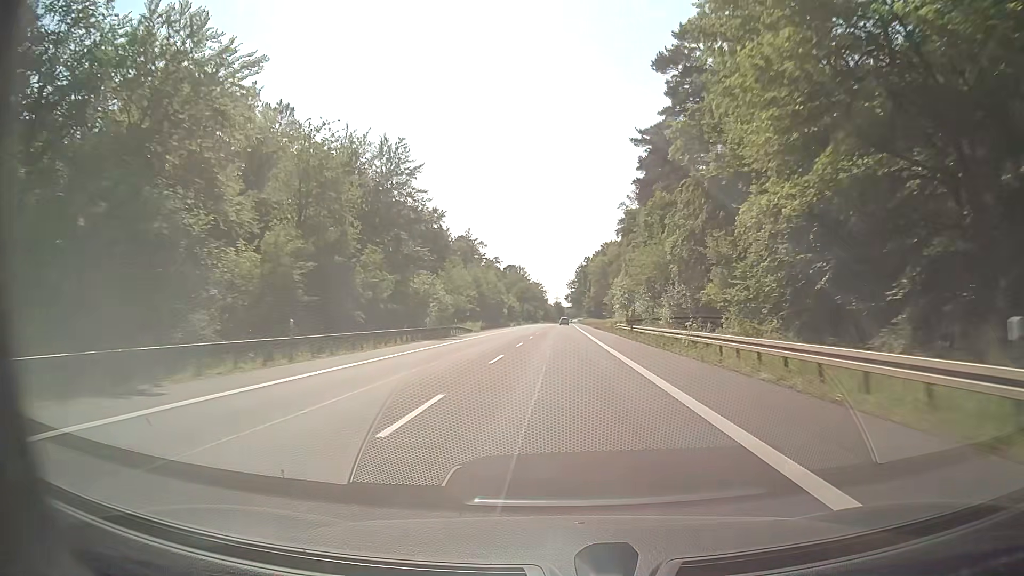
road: secondary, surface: asphalt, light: Day
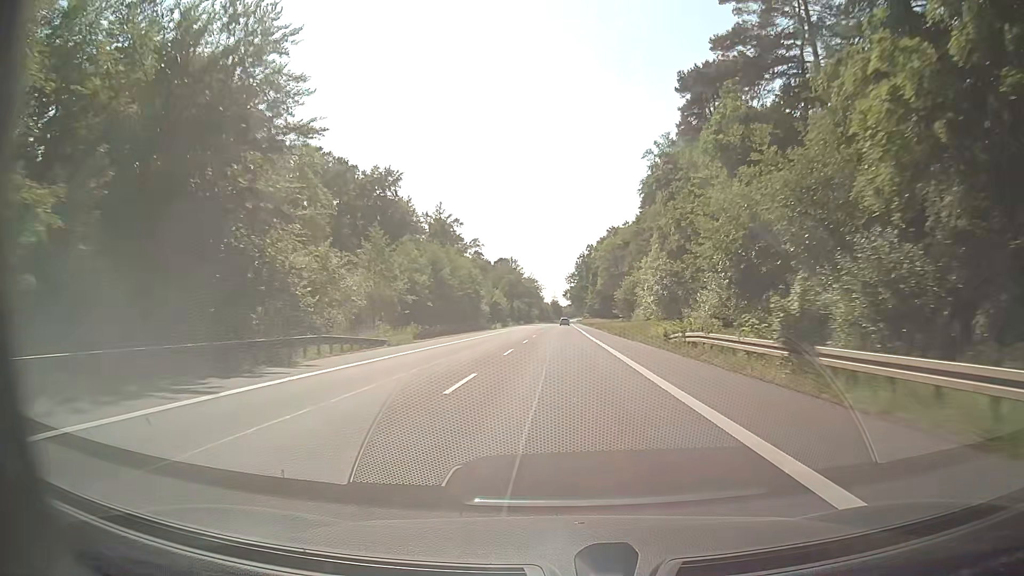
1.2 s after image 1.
(0.0, +31.7) m; 0°
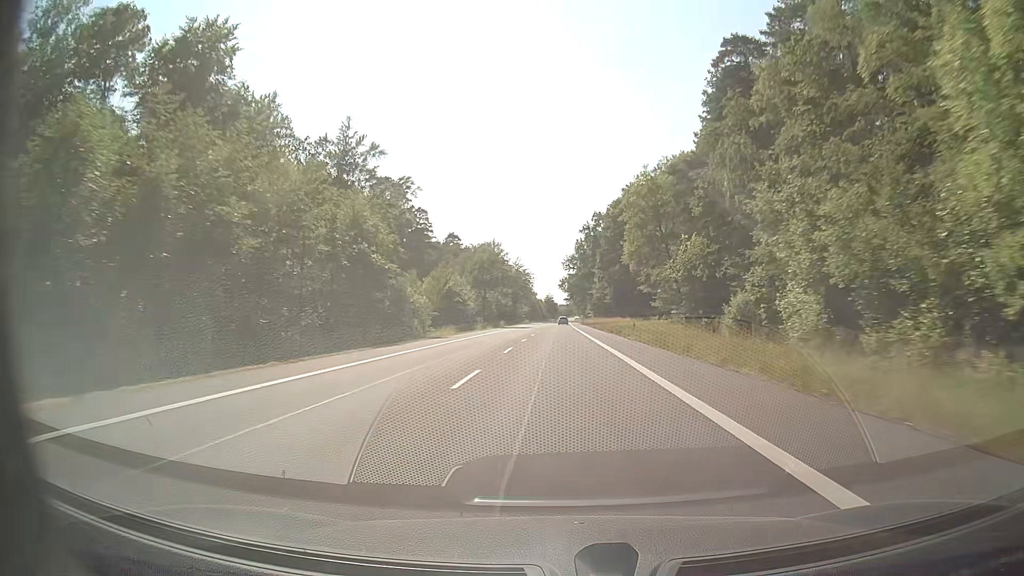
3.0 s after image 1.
(+0.1, +47.6) m; +1°
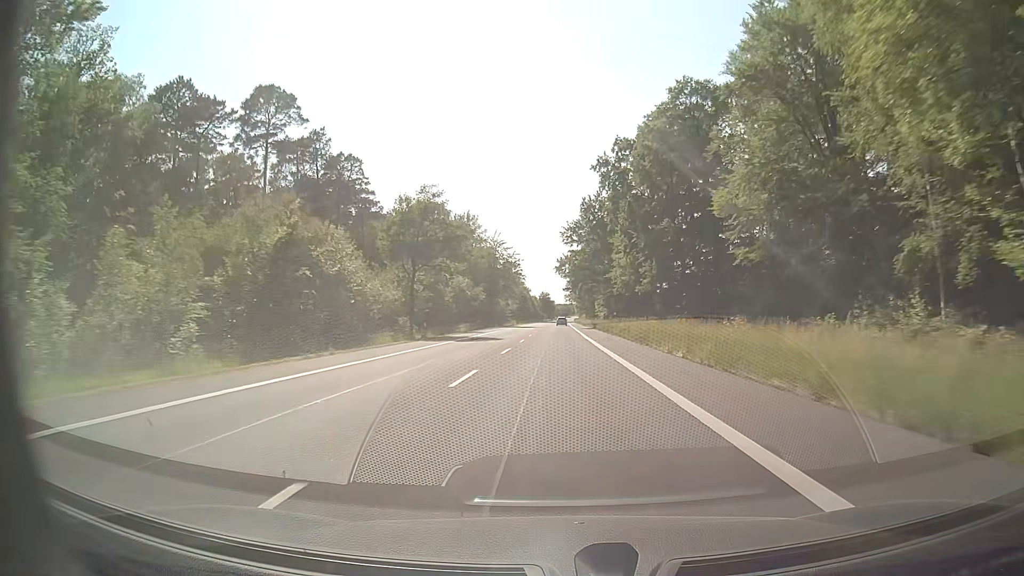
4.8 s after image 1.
(-0.1, +47.6) m; 0°
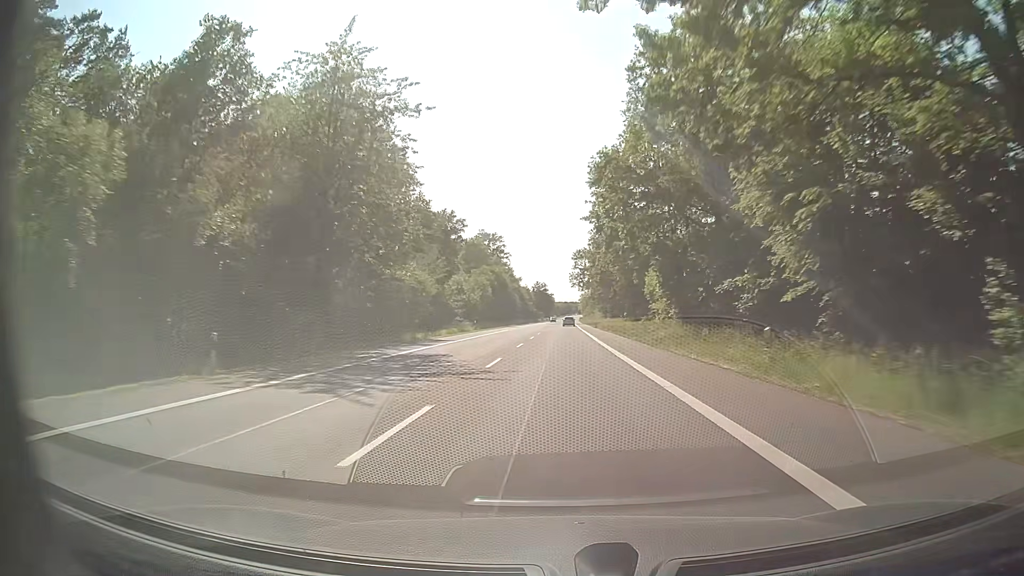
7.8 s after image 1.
(+0.1, +79.3) m; 0°
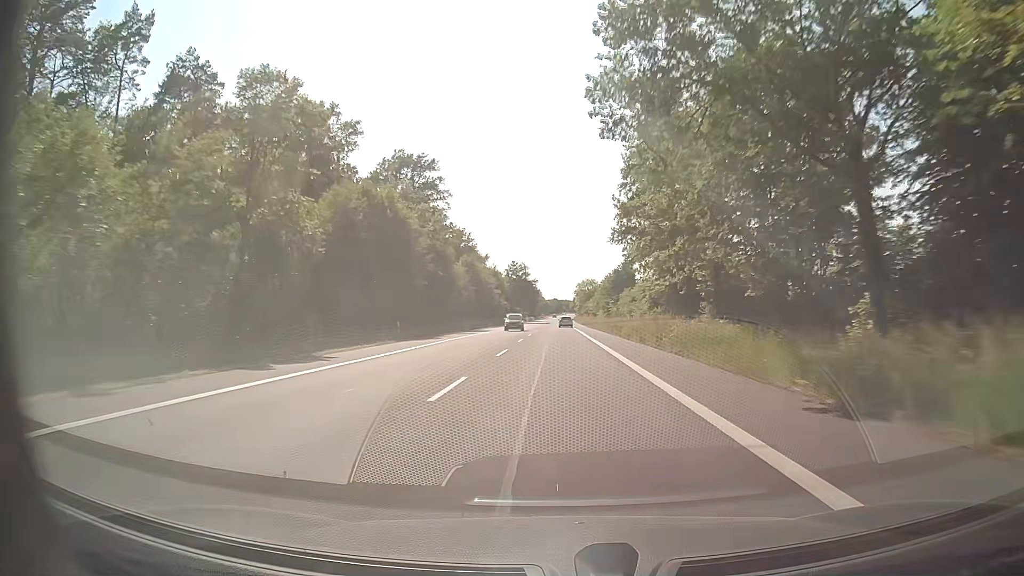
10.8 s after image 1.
(+0.6, +79.2) m; +1°
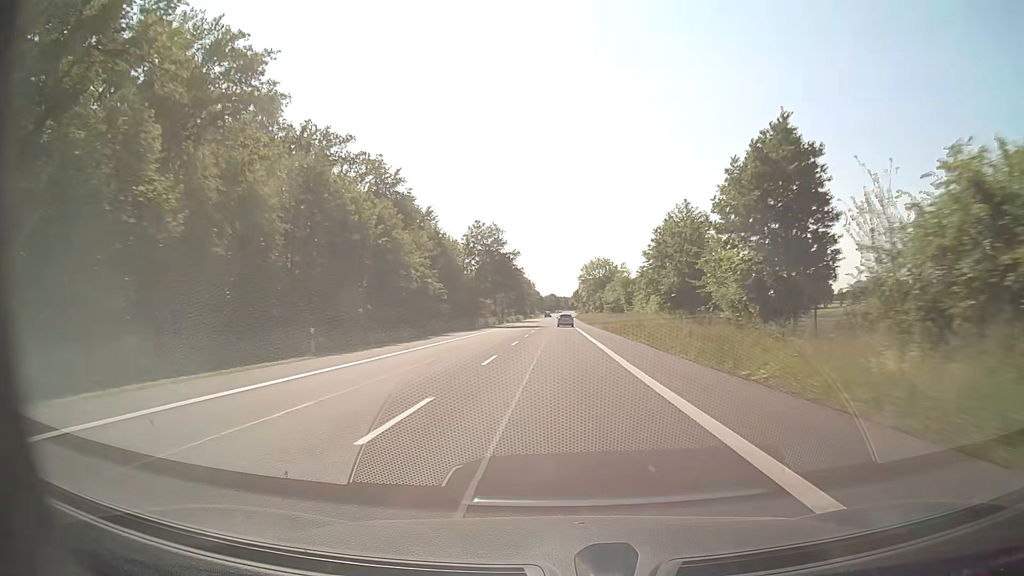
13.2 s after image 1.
(+0.1, +63.4) m; 0°
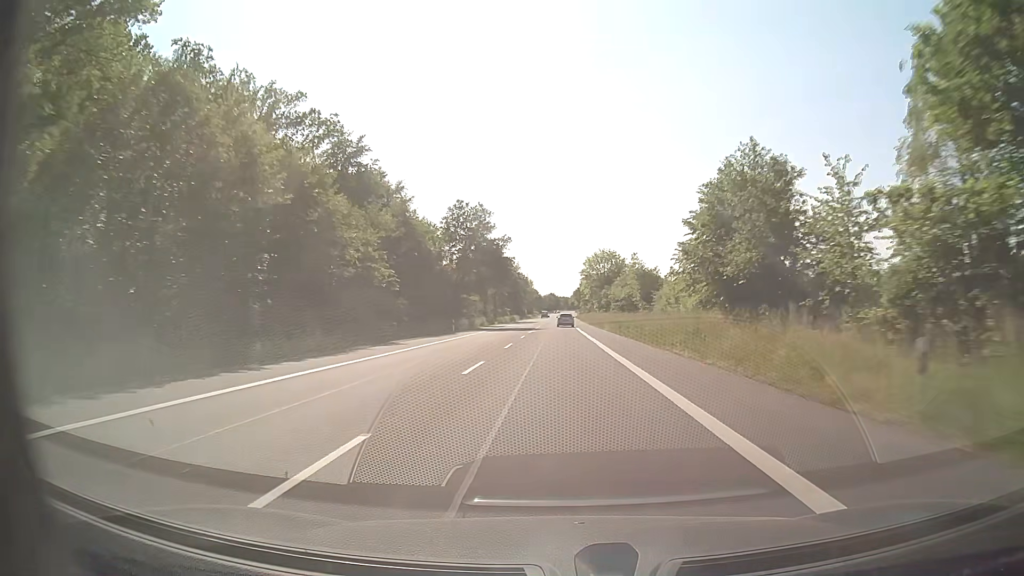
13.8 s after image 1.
(0.0, +15.7) m; 0°
(0, +10) (0, +20) (0, +30) (0, +40) (0, +50) (0, +60) (0, +70) (0, +80) (0, +90) (0, +100) m
